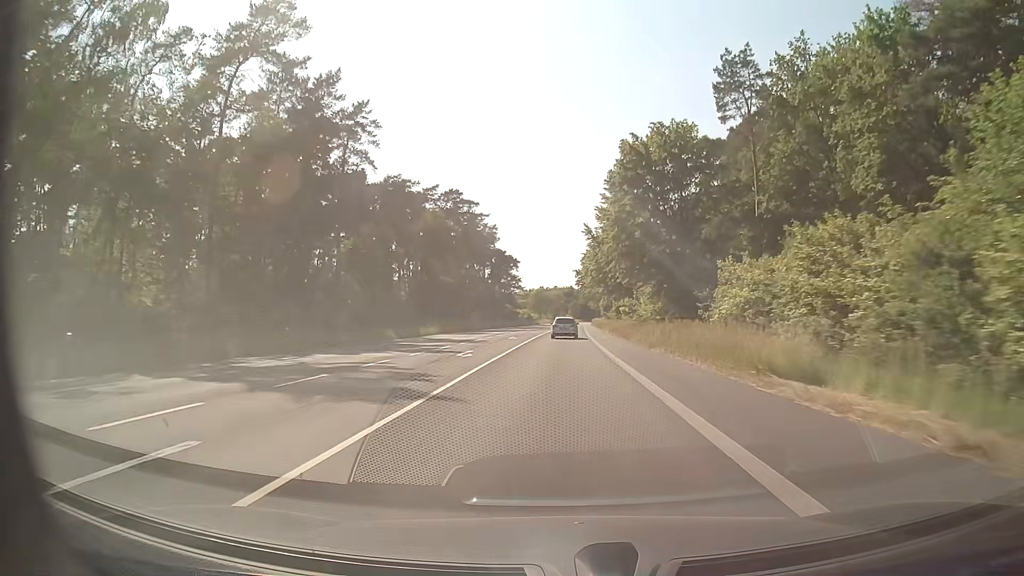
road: secondary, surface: asphalt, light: Day
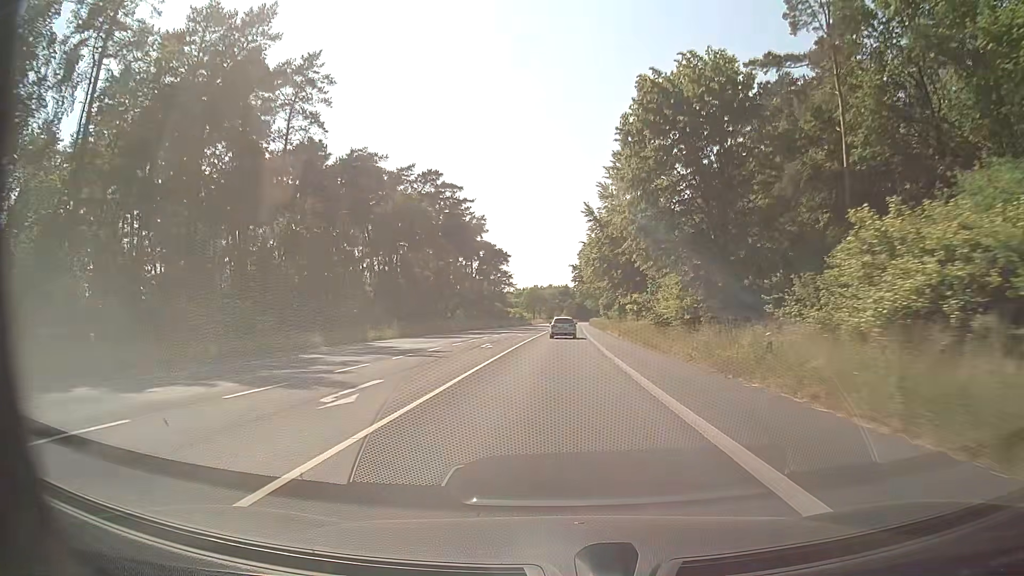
(+0.1, +14.2) m; +1°
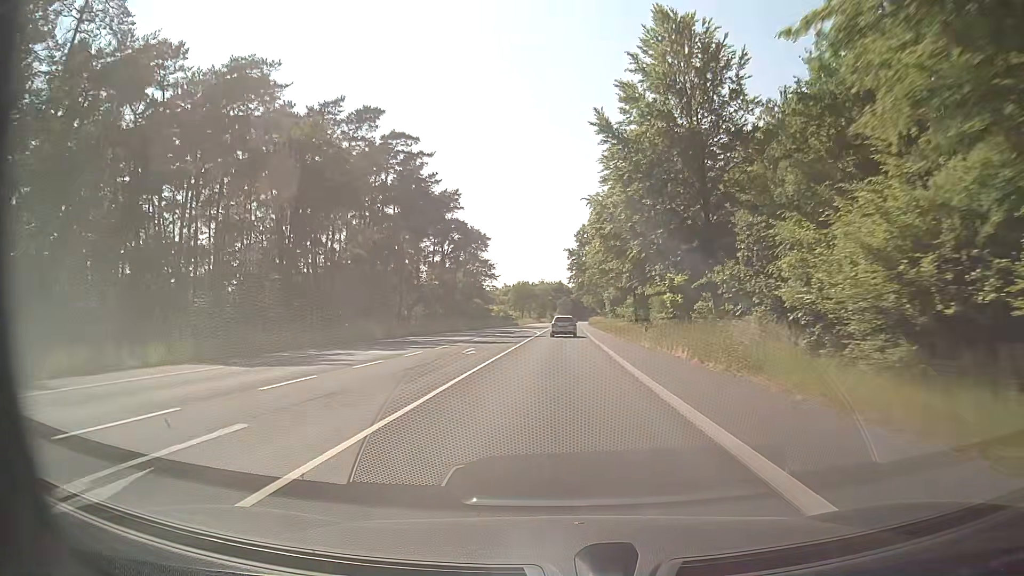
(+0.2, +28.6) m; +1°
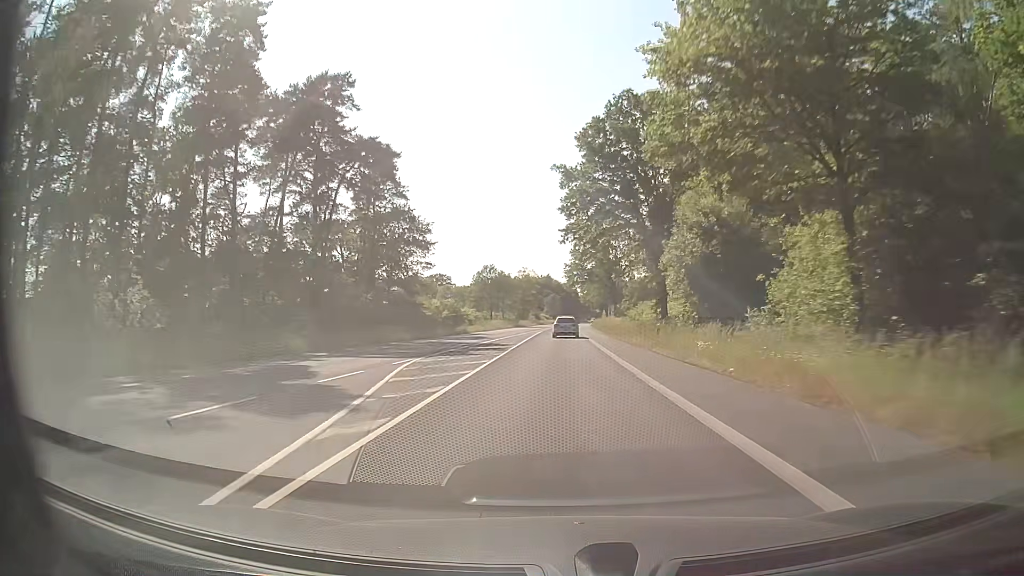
(+0.4, +58.0) m; +1°
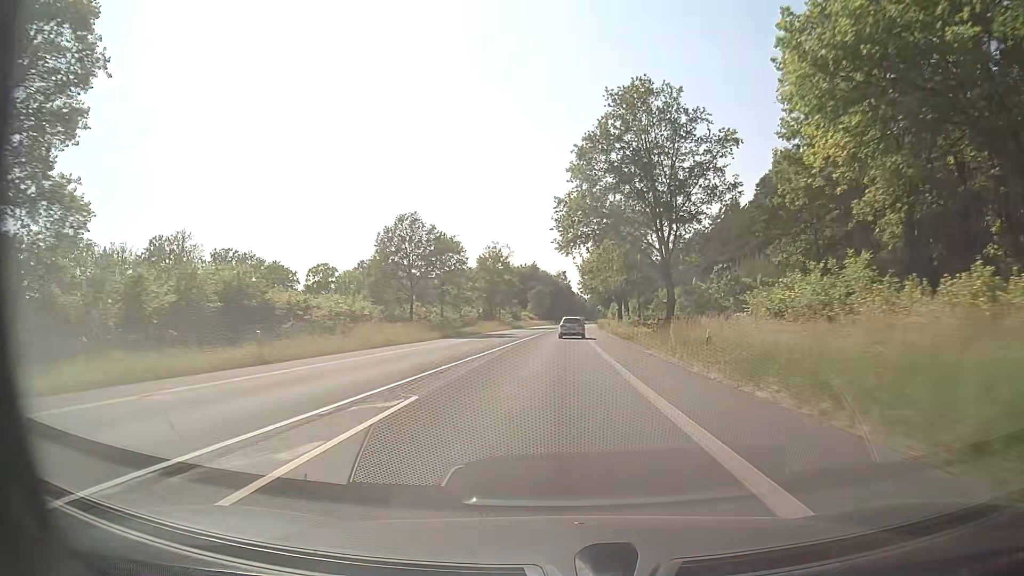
(+0.4, +58.7) m; +1°
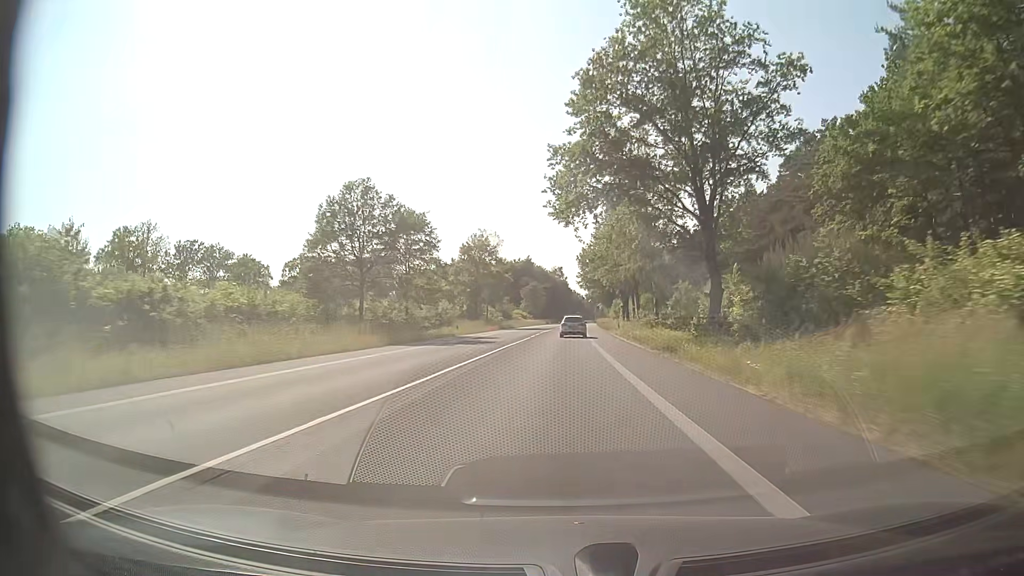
(0.0, +14.7) m; 0°
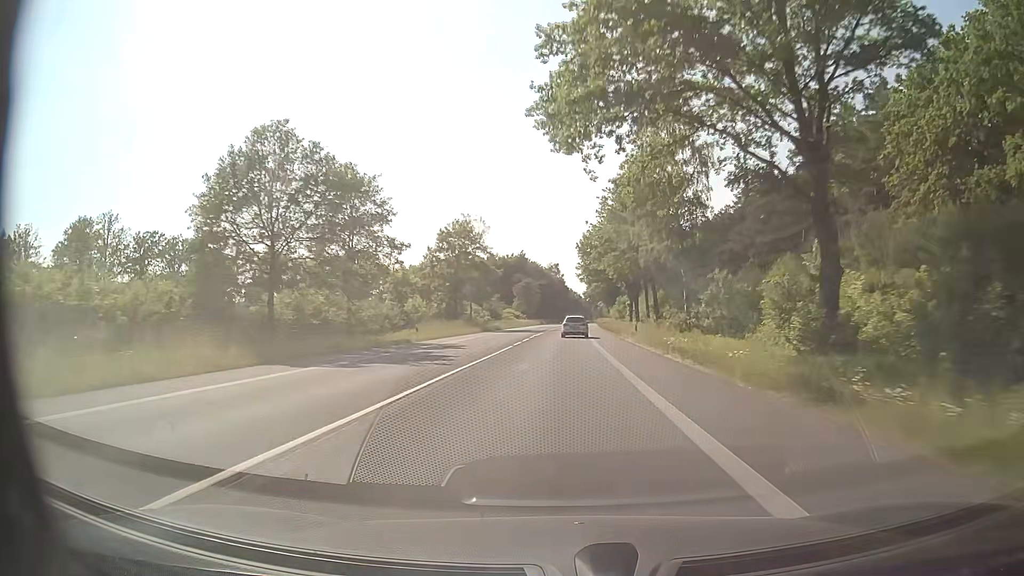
(0.0, +14.7) m; 0°
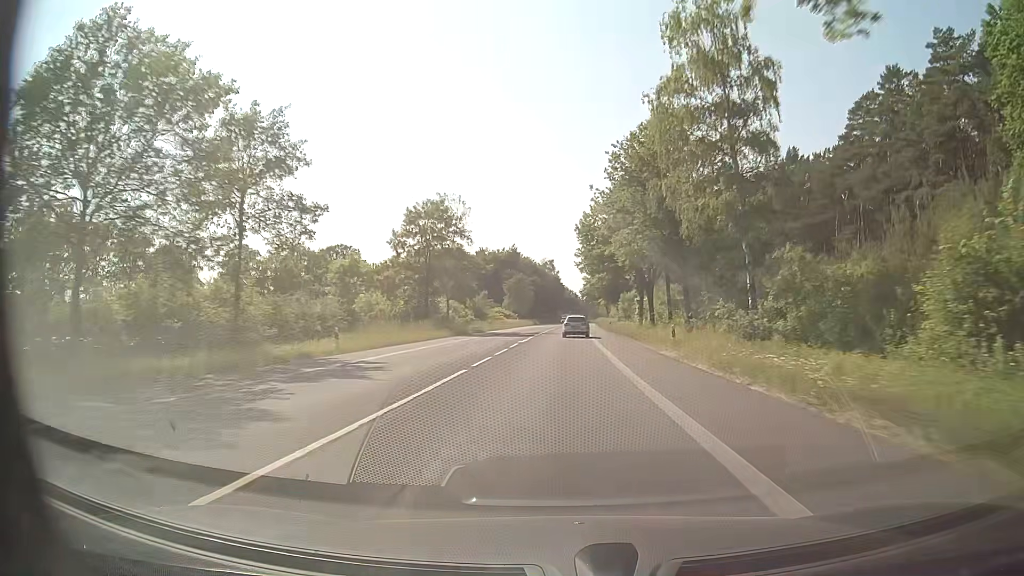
(+0.1, +14.6) m; 0°
(0, +10) (0, +20) (0, +30) (+1, +40) (+1, +50) (+1, +60) (+1, +70) (+2, +80) (+2, +90) (+3, +100) m
